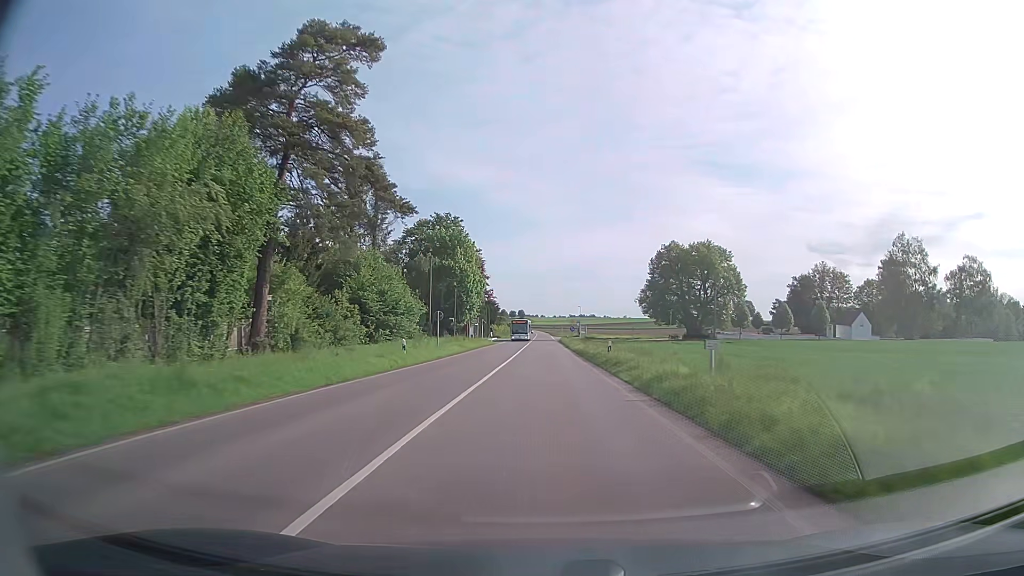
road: secondary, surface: asphalt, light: Day
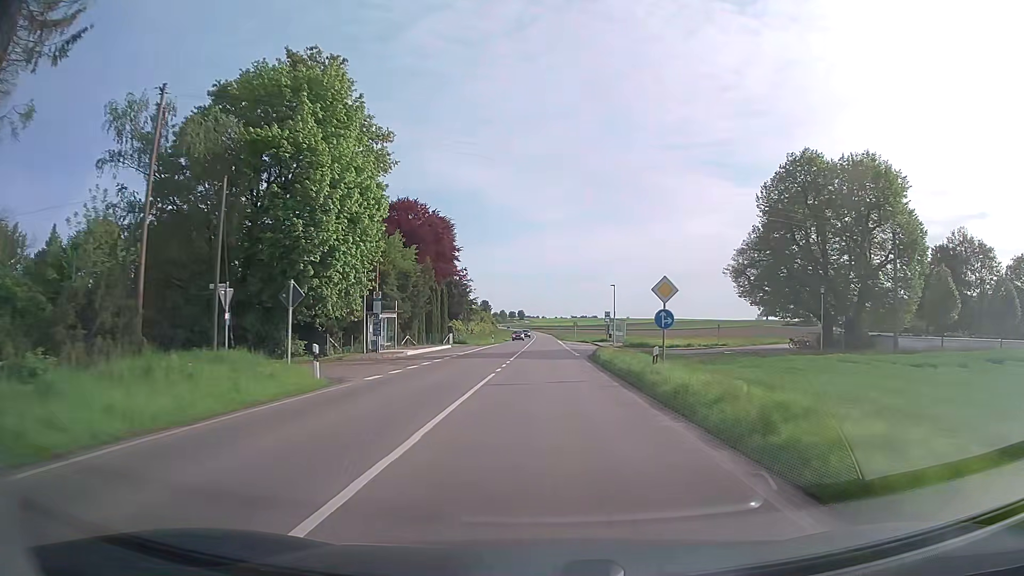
(0.0, +61.8) m; 0°
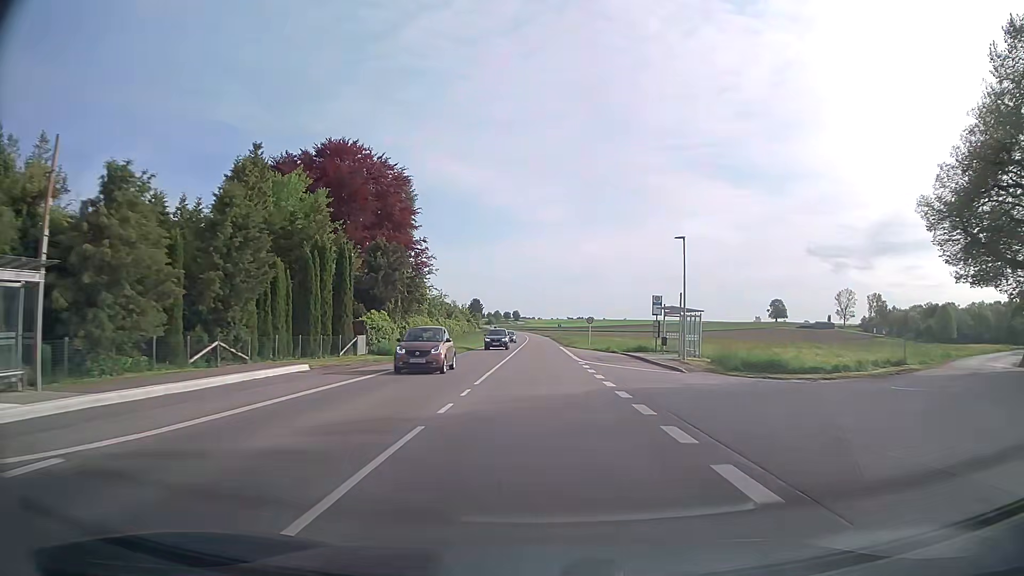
(0.0, +36.4) m; 0°
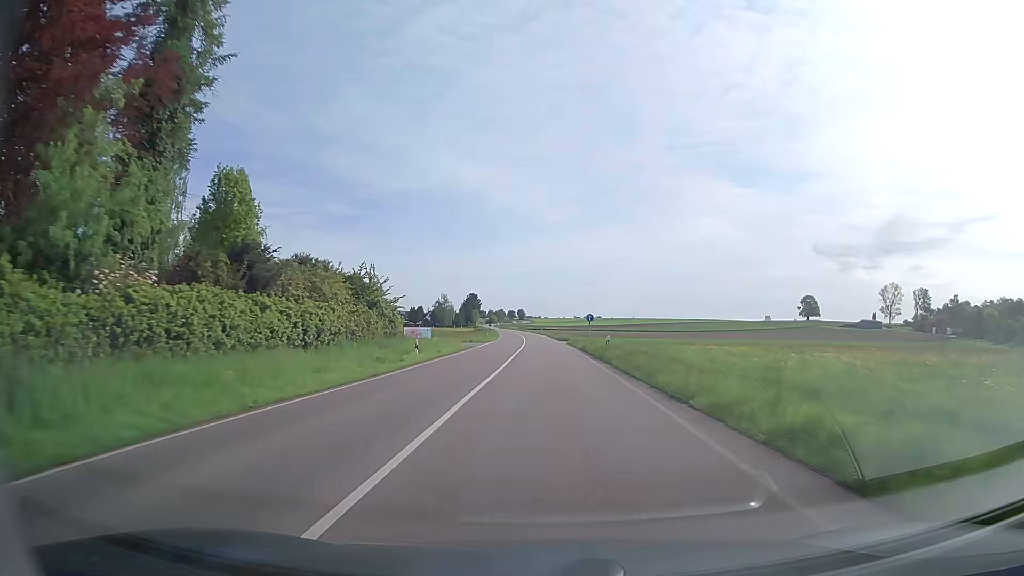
(-0.5, +59.6) m; -1°
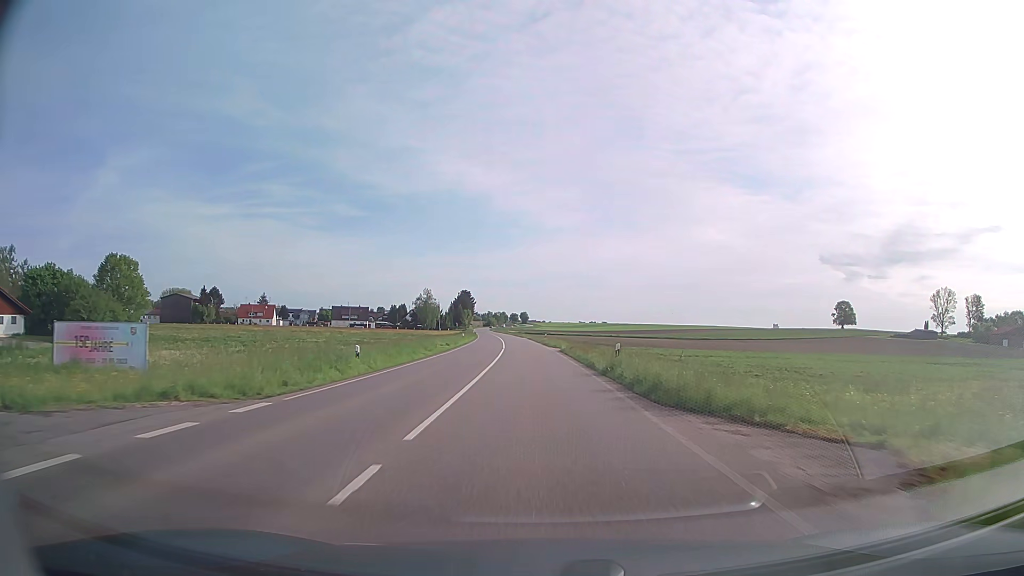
(-0.1, +58.6) m; 0°
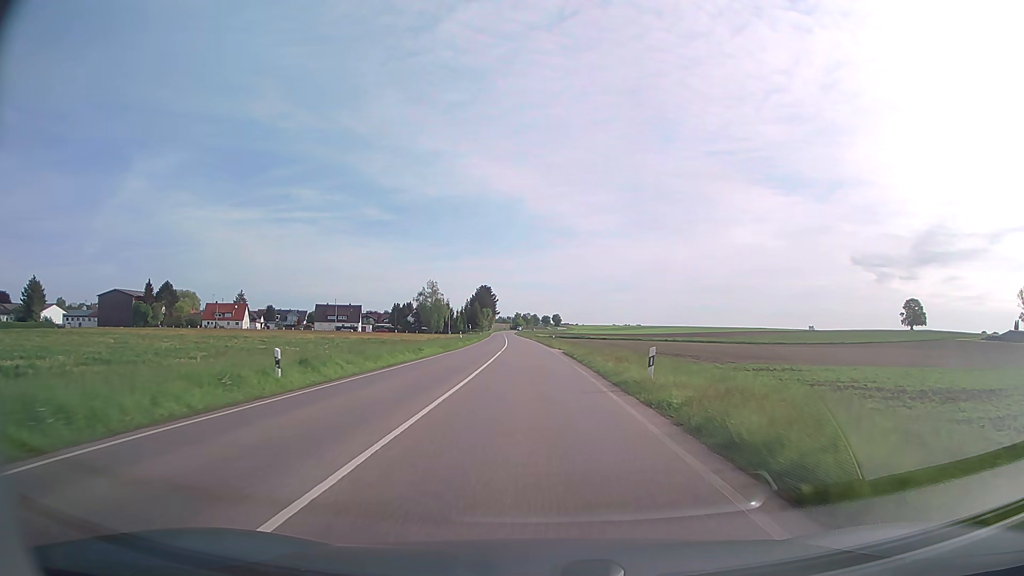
(-1.6, +57.4) m; -3°
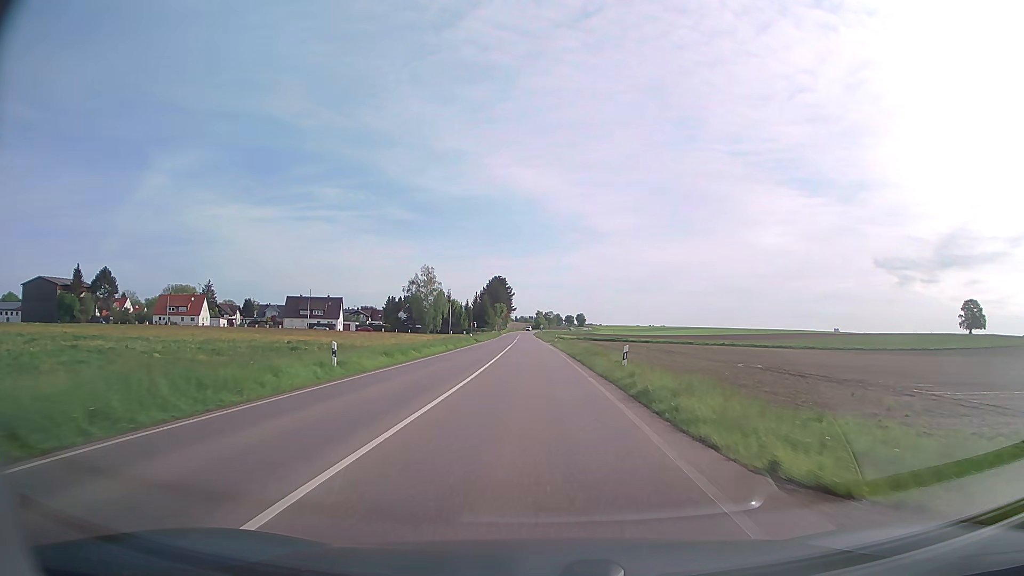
(-0.8, +45.1) m; -2°
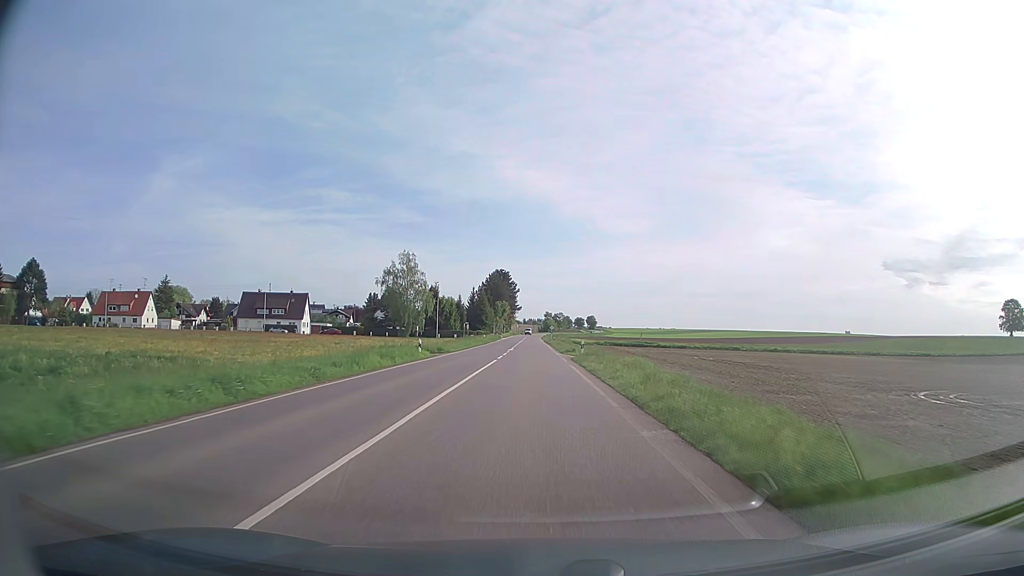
(-0.2, +33.7) m; -1°
(0, +10) (0, +20) (0, +30) (0, +40) (0, +50) (0, +60) (-1, +70) (-1, +80) (-1, +90) (-1, +100) m
